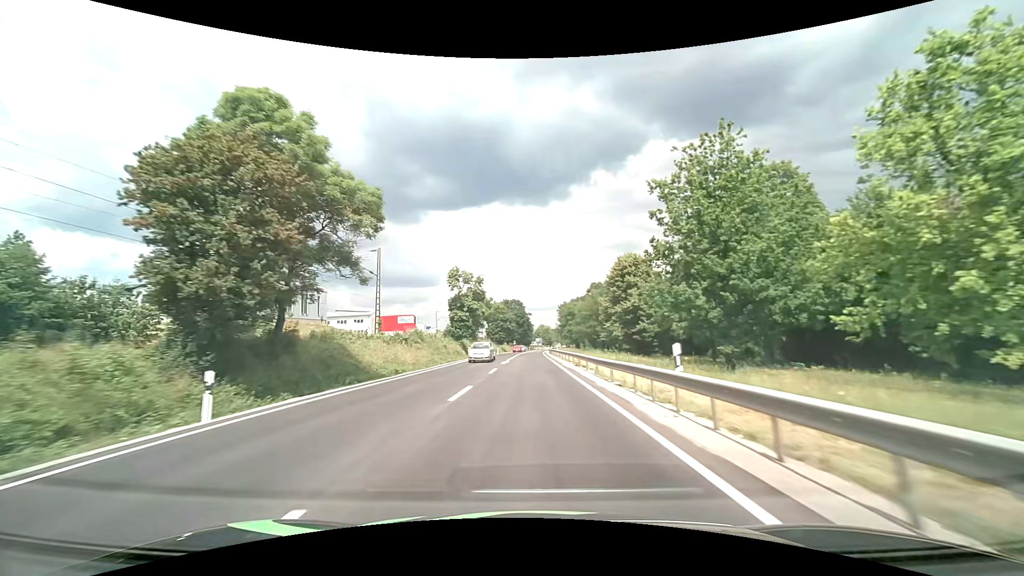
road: primary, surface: asphalt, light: Day
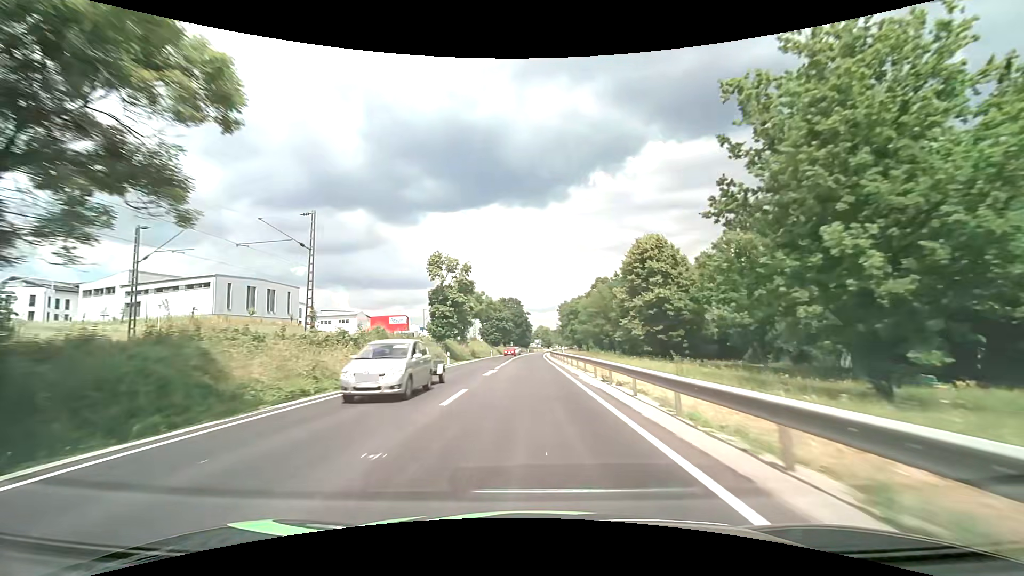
(0.0, +12.5) m; 0°
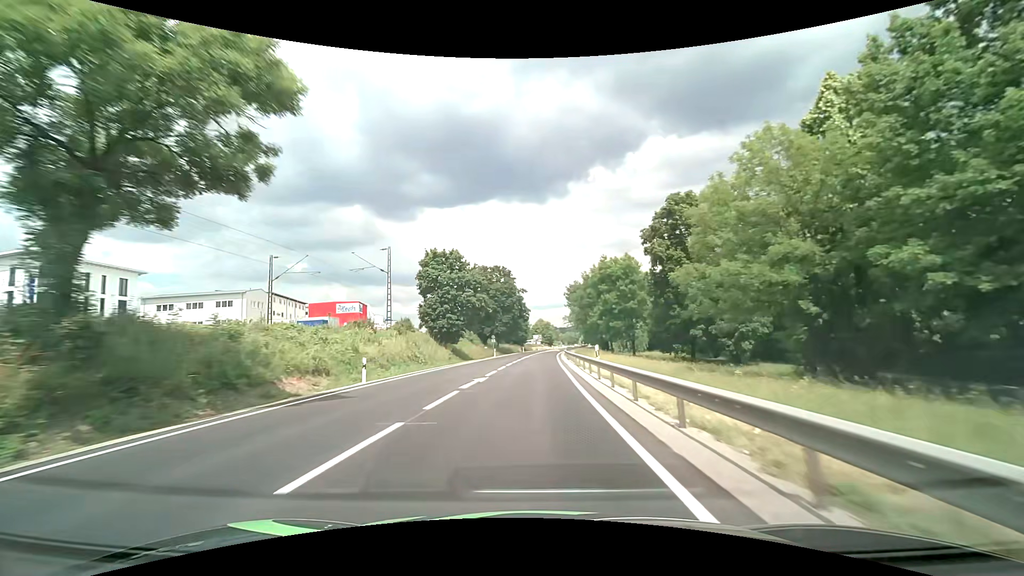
(+0.1, +61.6) m; 0°
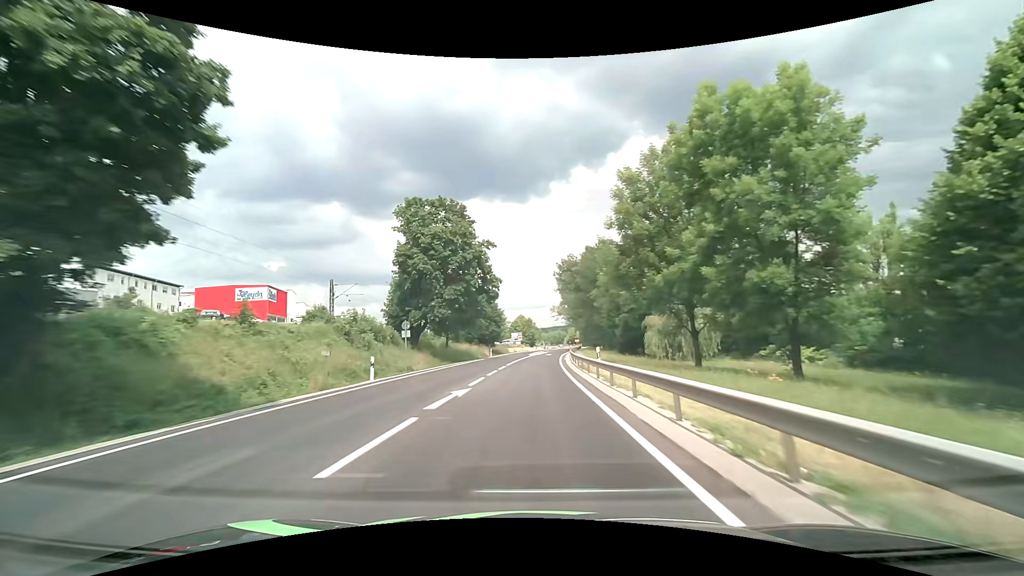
(+0.7, +47.4) m; +2°
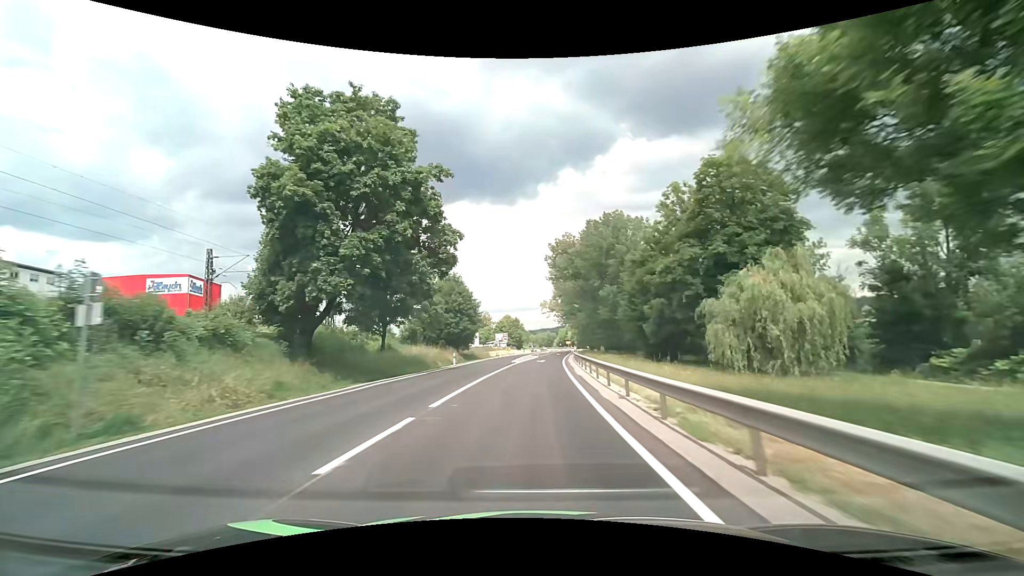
(+0.2, +23.9) m; +1°
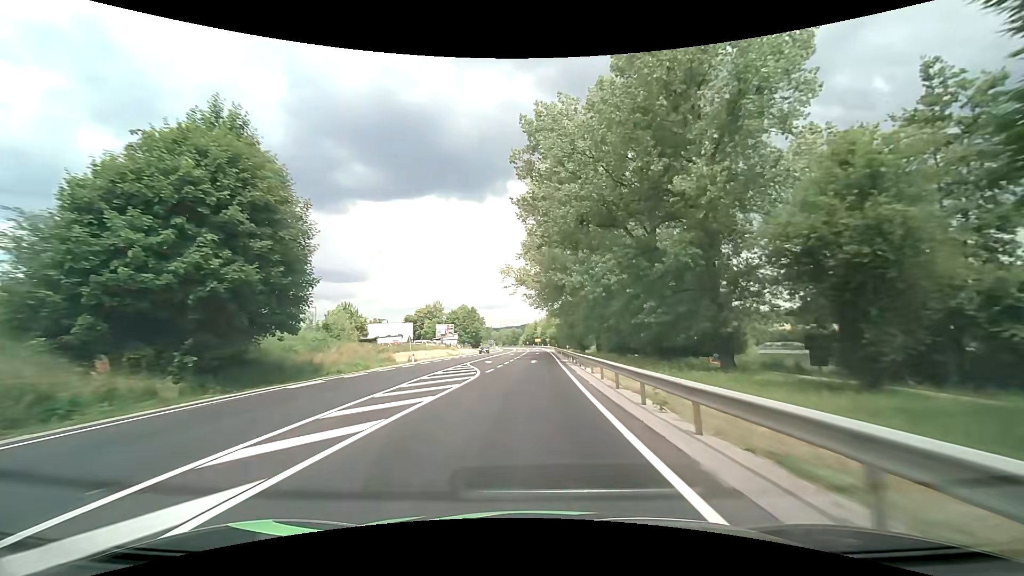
(+1.5, +50.2) m; +4°
(0, +10) (0, +20) (0, +30) (0, +40) (0, +50) (0, +60) (-1, +70) (-1, +80) (-1, +90) (-2, +100) m
